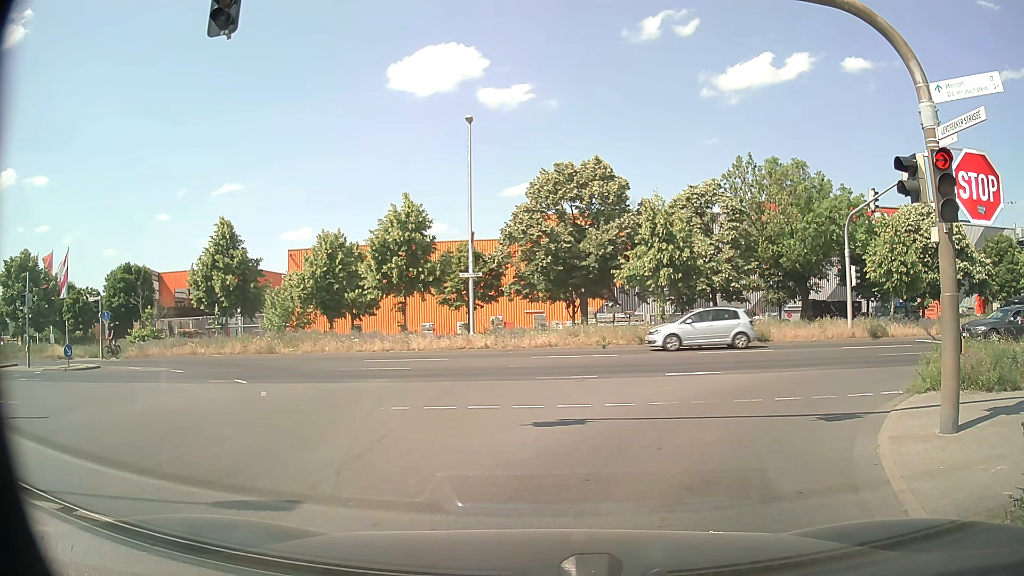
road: tertiary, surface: asphalt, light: Day
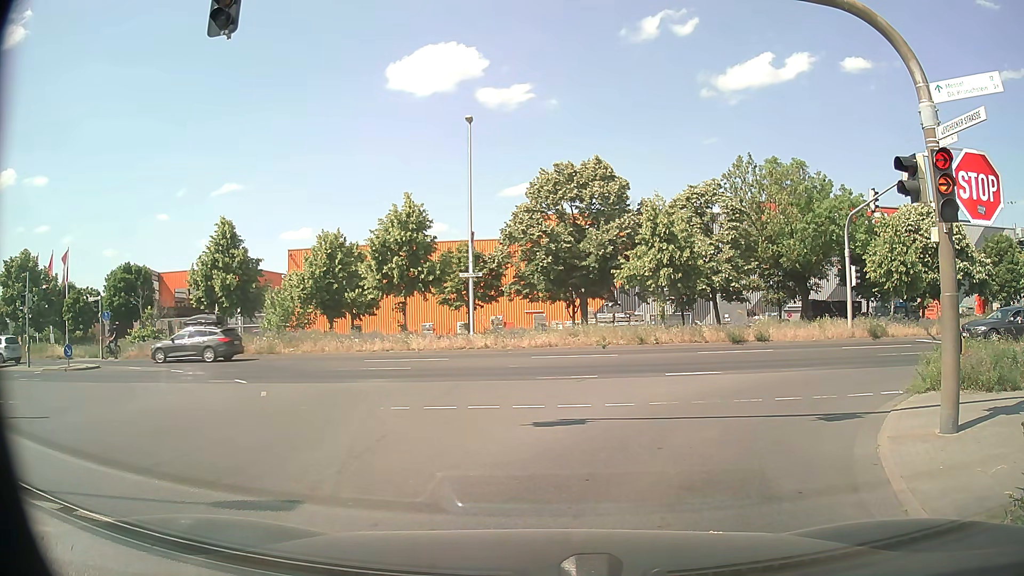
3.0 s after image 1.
(0.0, 0.0) m; 0°
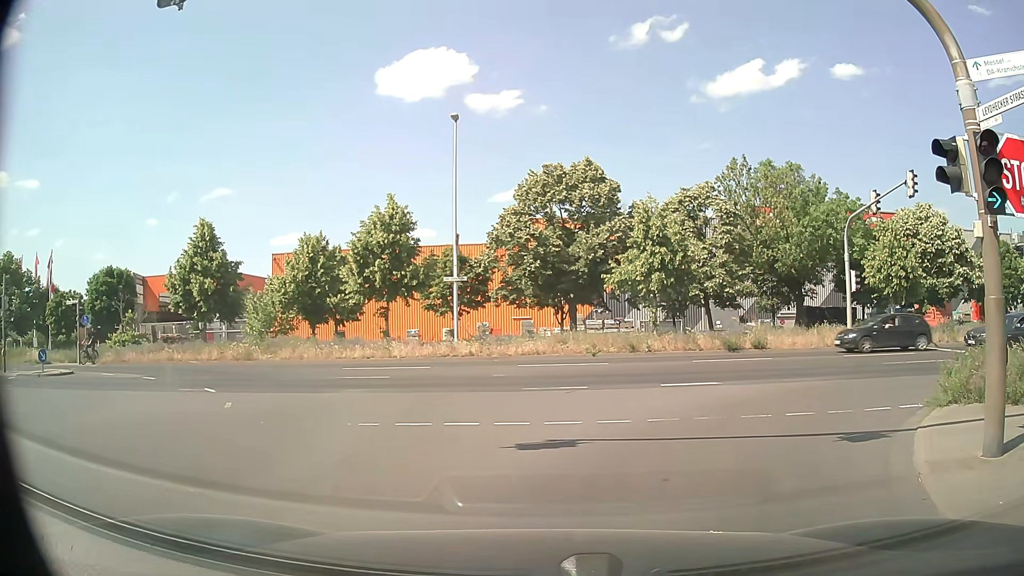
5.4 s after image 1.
(0.0, +1.3) m; +3°
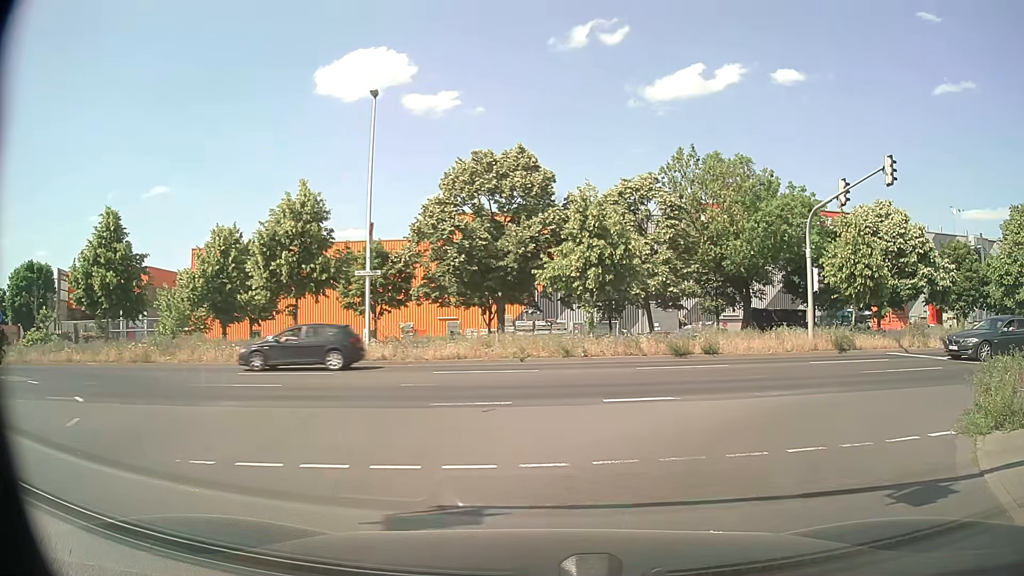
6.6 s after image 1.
(+0.1, +3.3) m; +4°
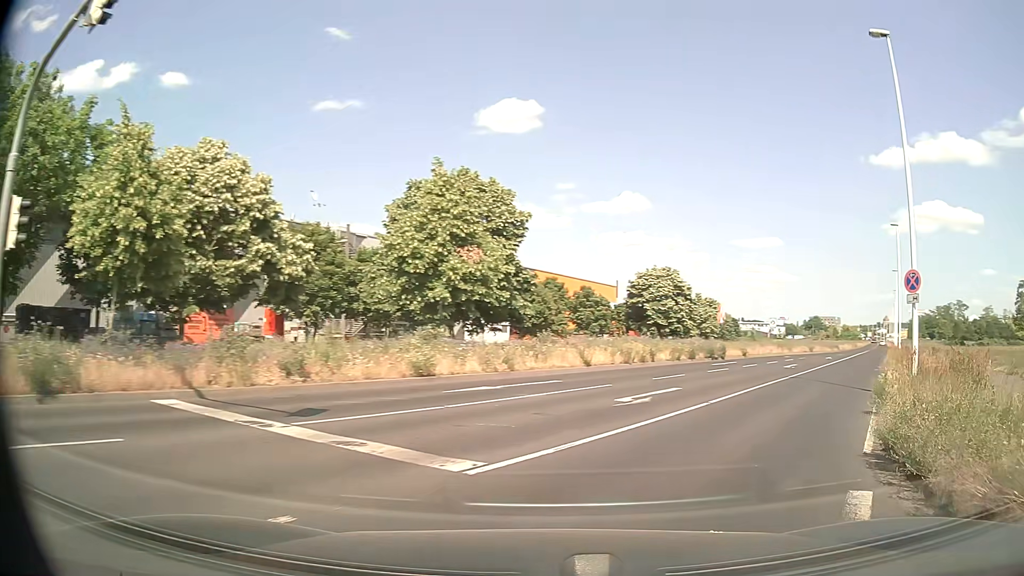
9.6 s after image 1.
(+7.6, +13.9) m; +58°
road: secondary
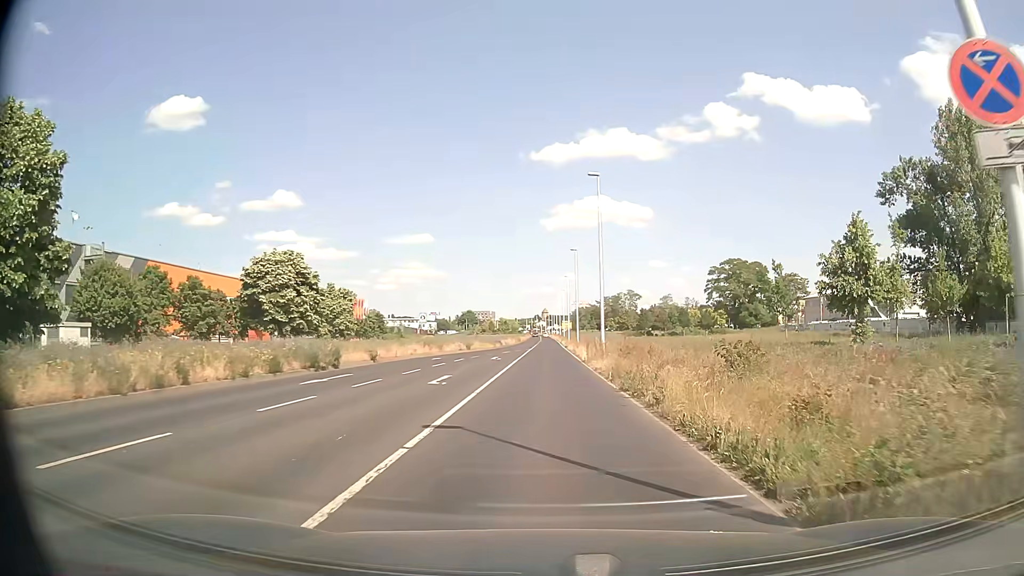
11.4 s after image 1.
(+4.4, +13.6) m; +29°
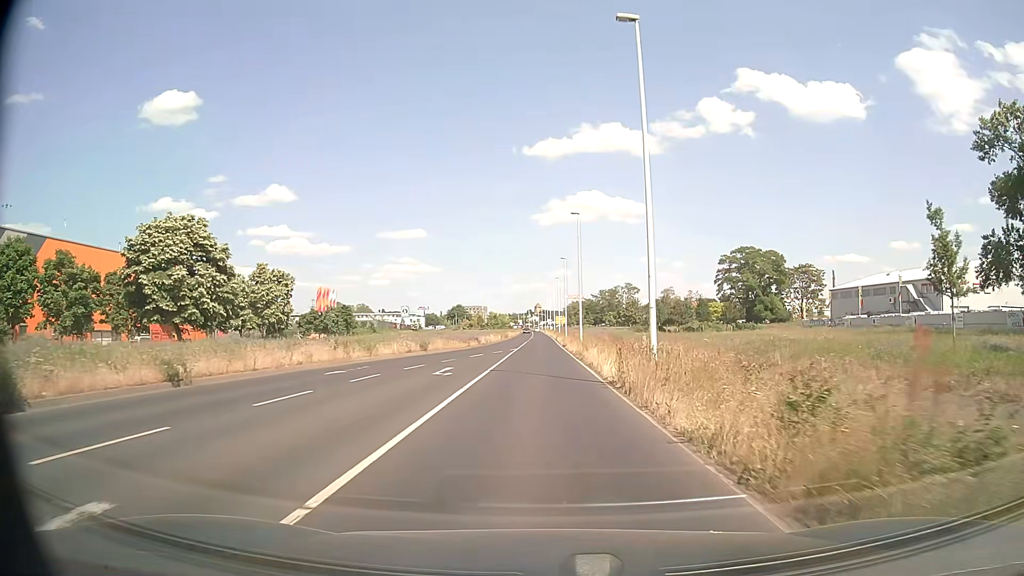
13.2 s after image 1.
(+0.2, +18.2) m; +1°
